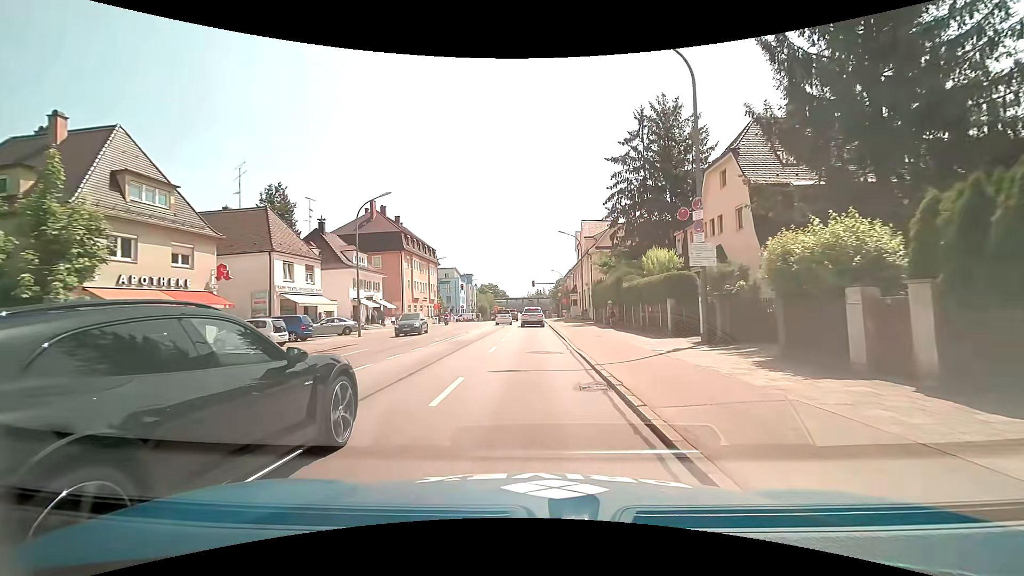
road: primary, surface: asphalt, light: Day
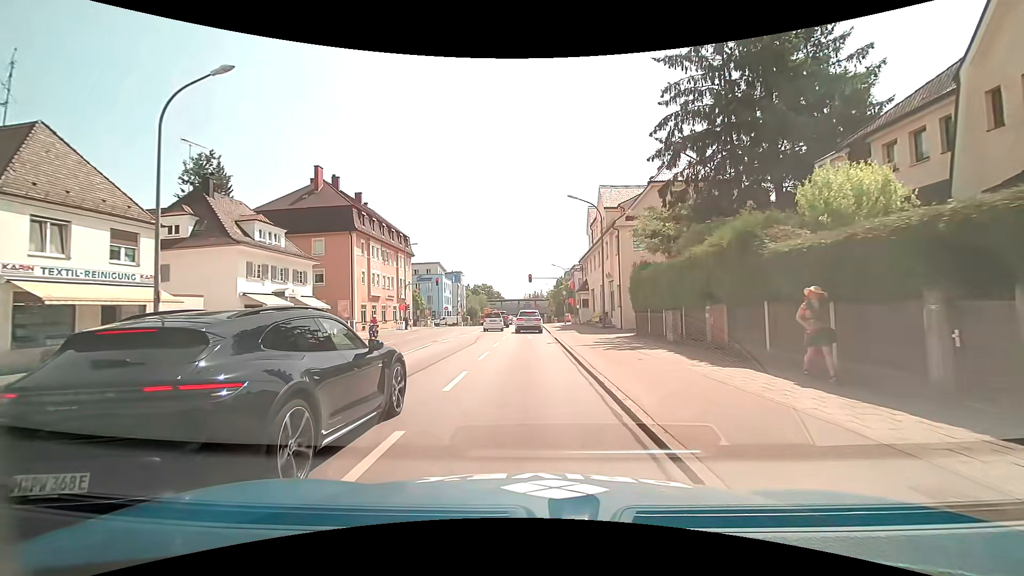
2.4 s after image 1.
(+0.2, +19.1) m; -1°
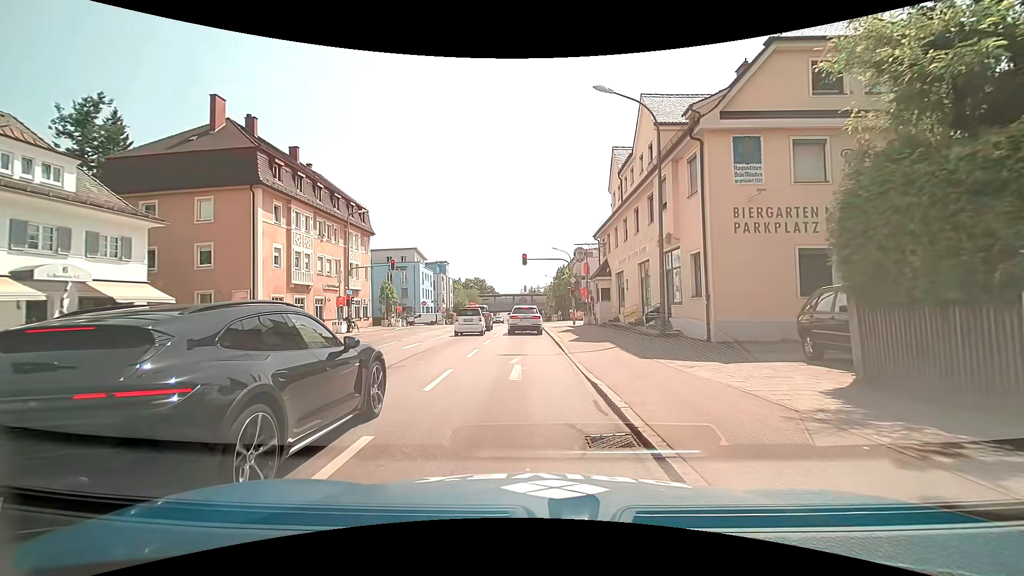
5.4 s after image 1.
(+0.4, +18.0) m; +1°
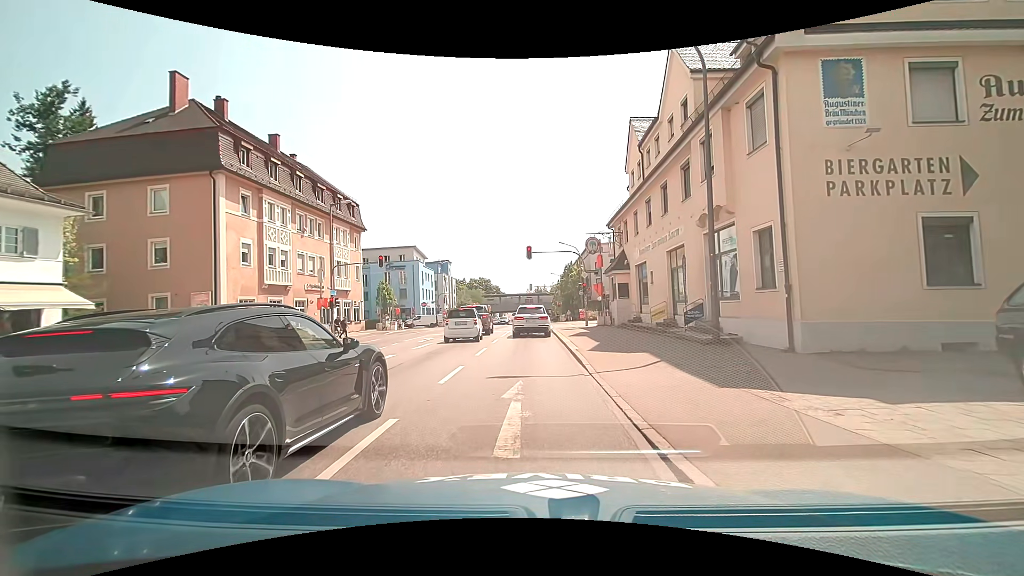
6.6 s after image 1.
(+0.1, +5.0) m; +1°
